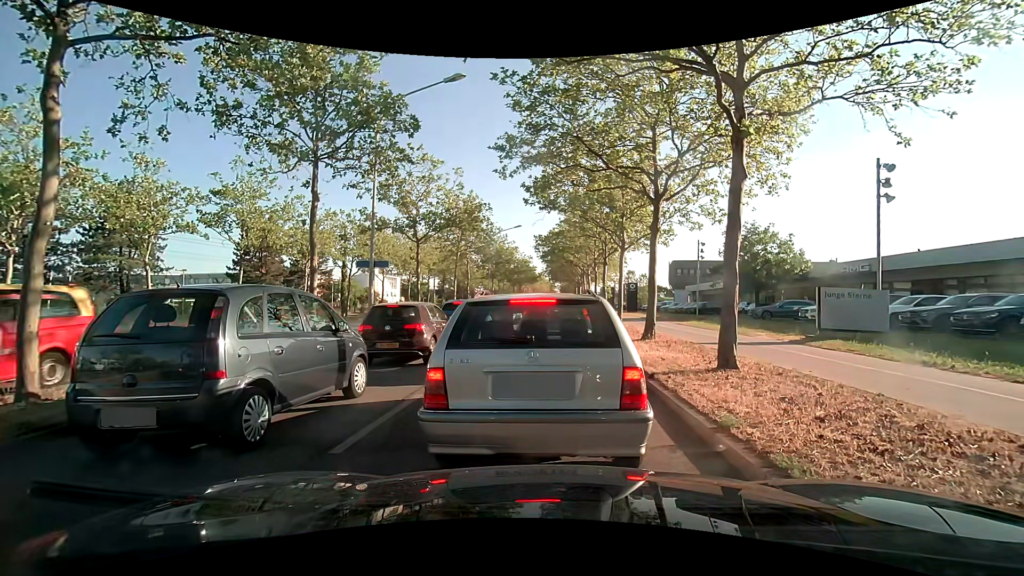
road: primary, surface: asphalt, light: Day
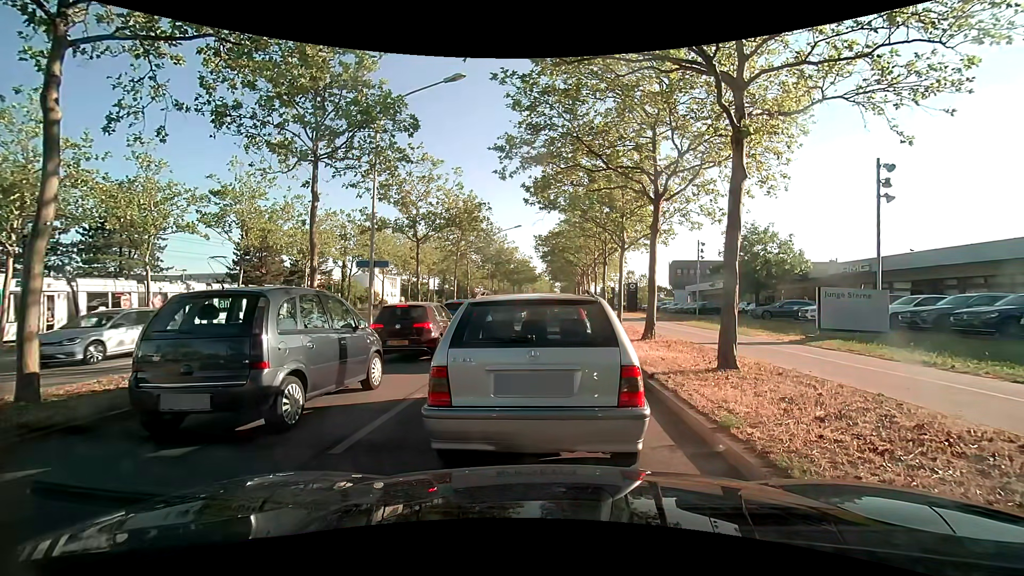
(0.0, 0.0) m; 0°
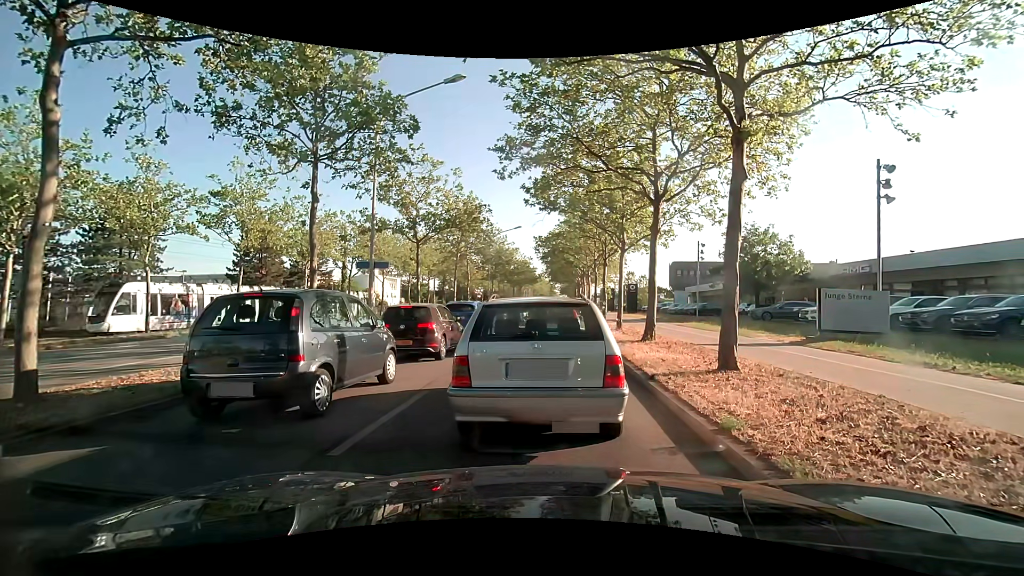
(0.0, 0.0) m; 0°
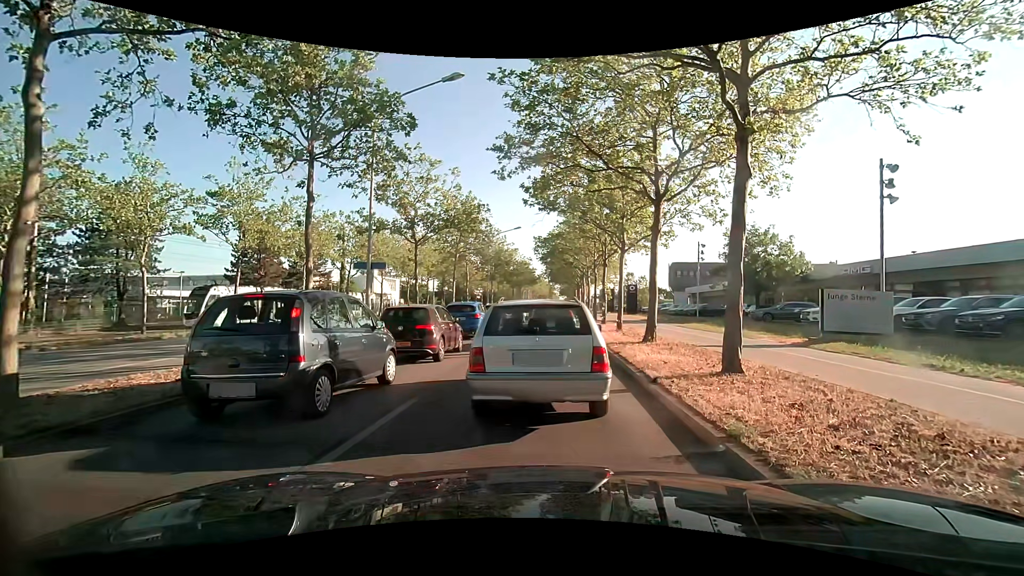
(0.0, +0.3) m; 0°
